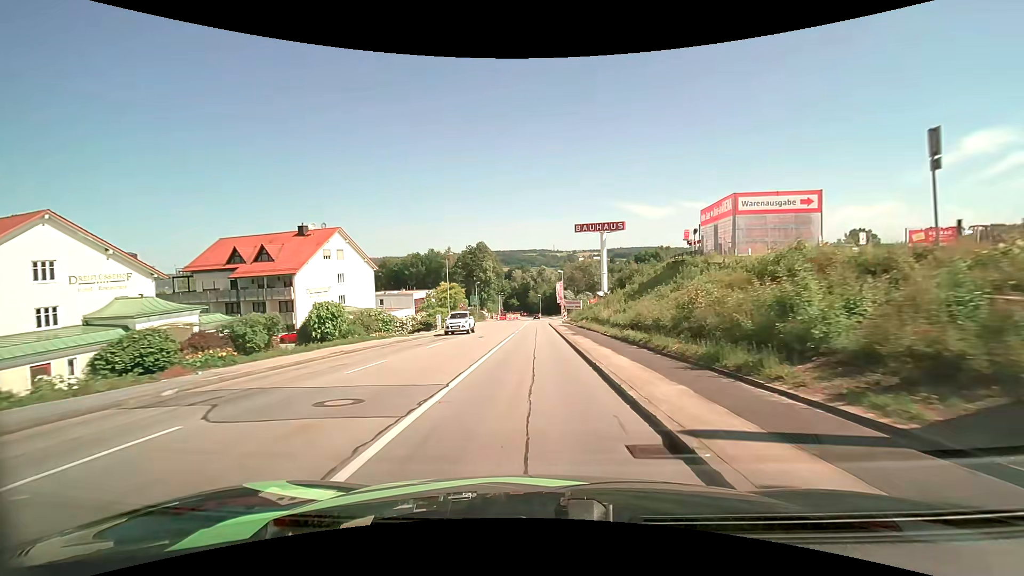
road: tertiary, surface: asphalt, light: Day
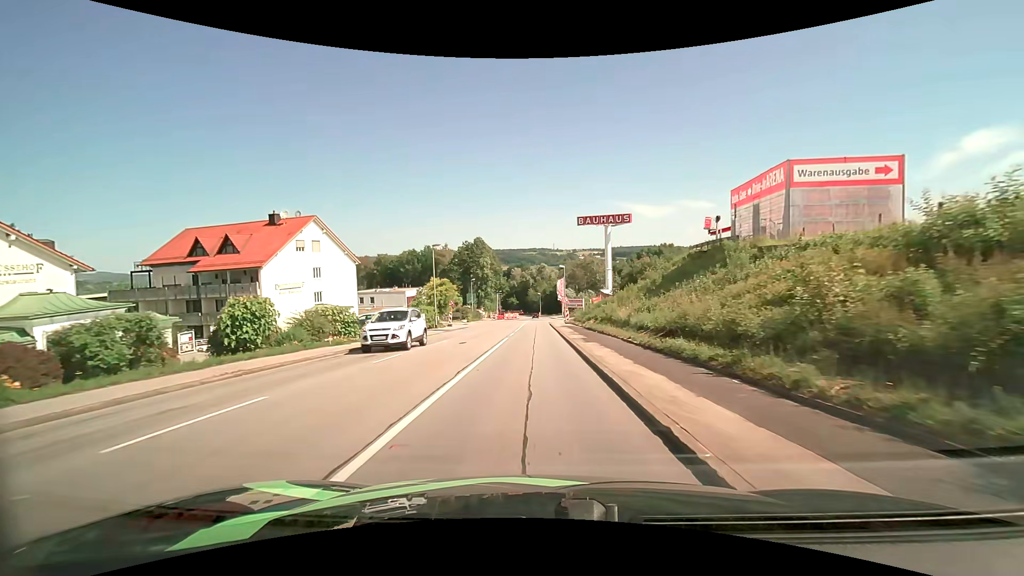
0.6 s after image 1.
(0.0, +6.9) m; 0°
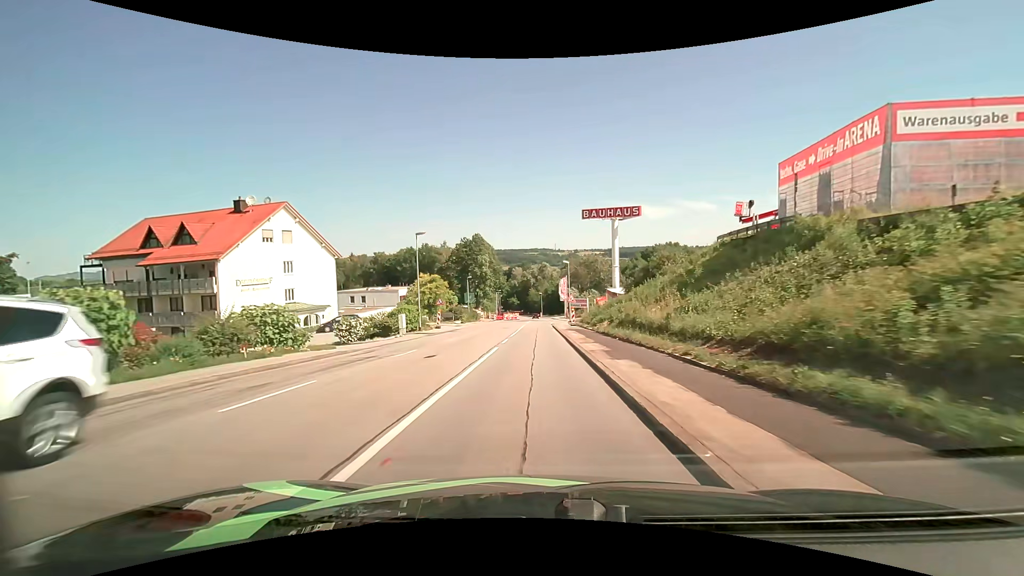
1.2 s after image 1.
(0.0, +7.0) m; 0°
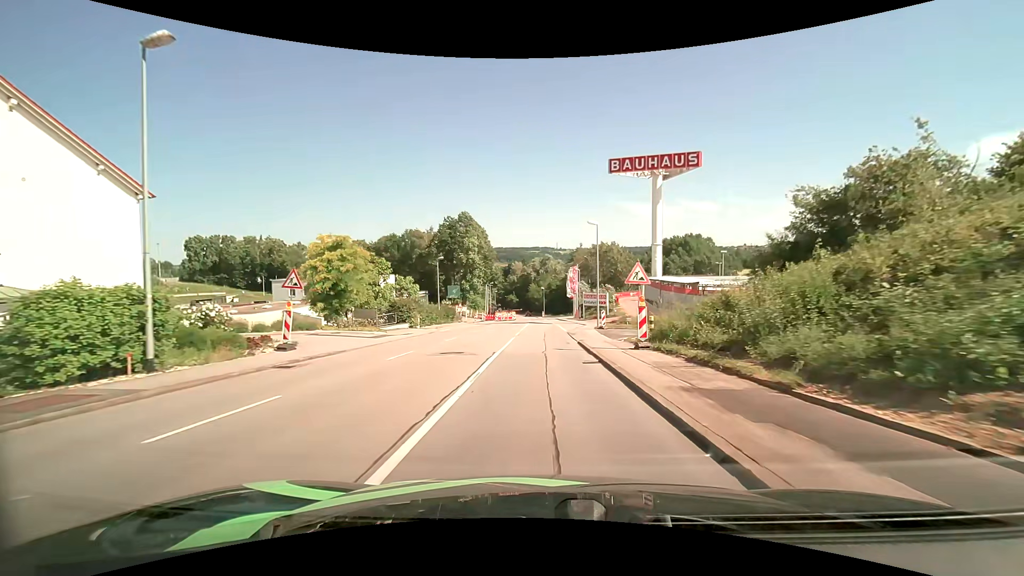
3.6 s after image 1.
(-0.4, +28.9) m; 0°
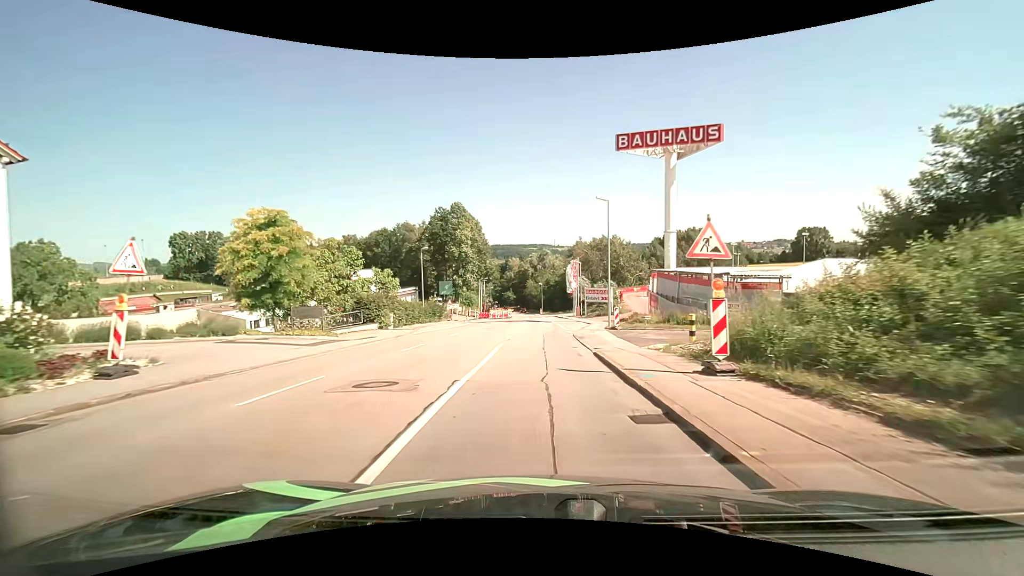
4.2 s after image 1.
(0.0, +7.2) m; 0°
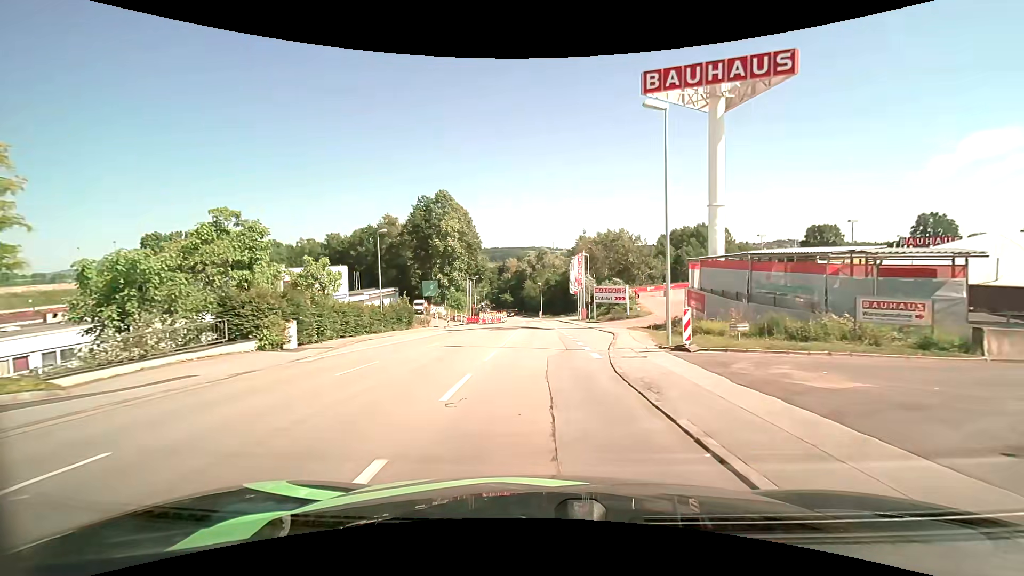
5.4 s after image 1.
(+0.1, +14.1) m; 0°
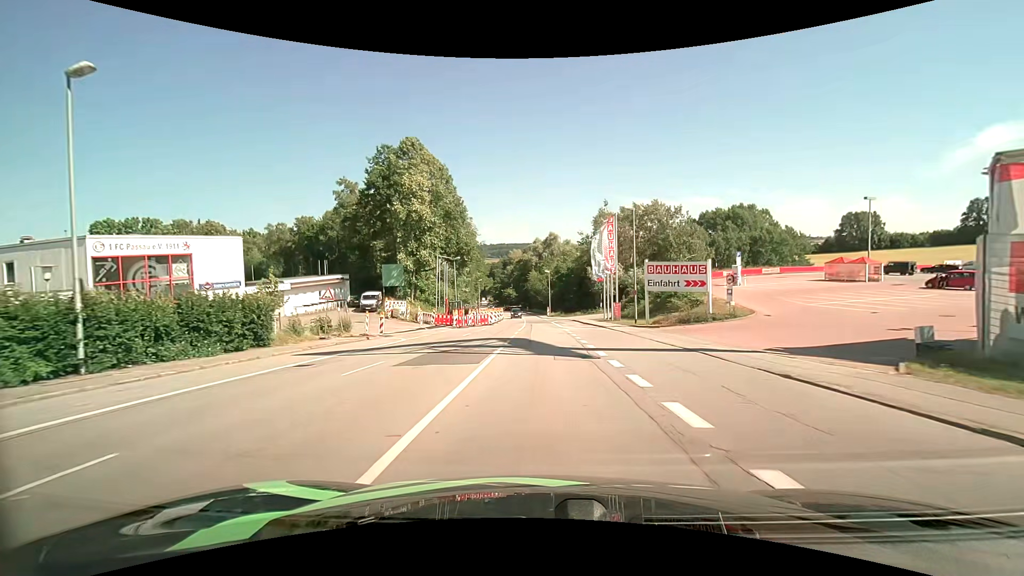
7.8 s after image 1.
(-0.1, +27.0) m; -1°
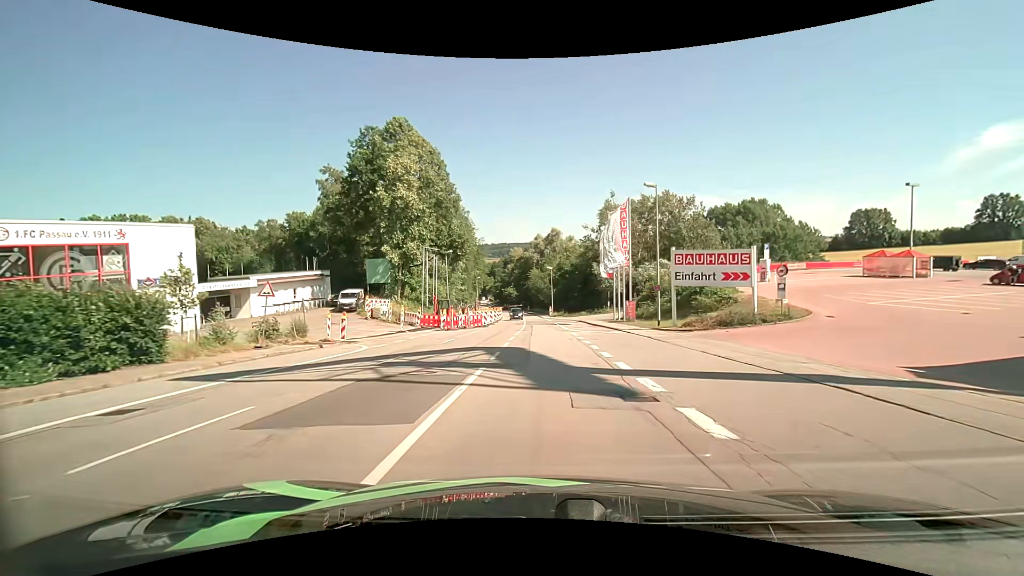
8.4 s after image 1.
(0.0, +6.6) m; 0°
(0, +10) (0, +20) (0, +30) (0, +40) (0, +50) (0, +60) (-1, +70) (-1, +80) (-2, +90) (-3, +100) m
